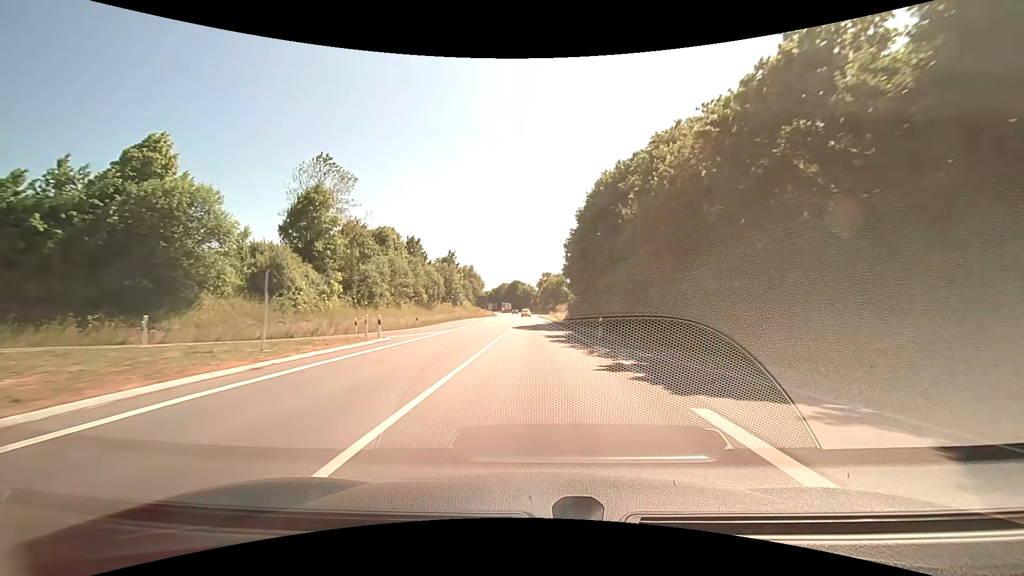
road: primary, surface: asphalt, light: Day
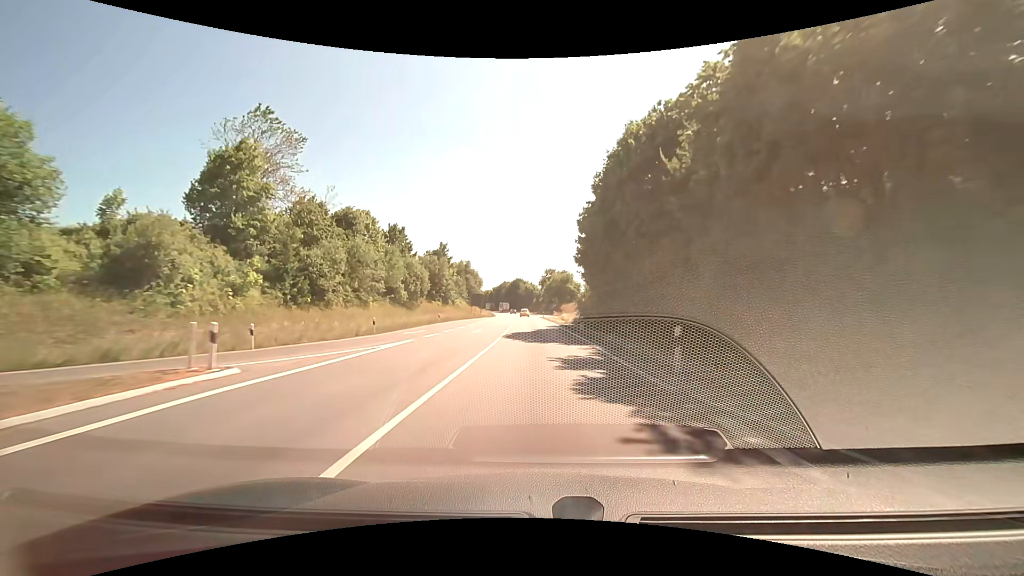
(0.0, +12.6) m; 0°
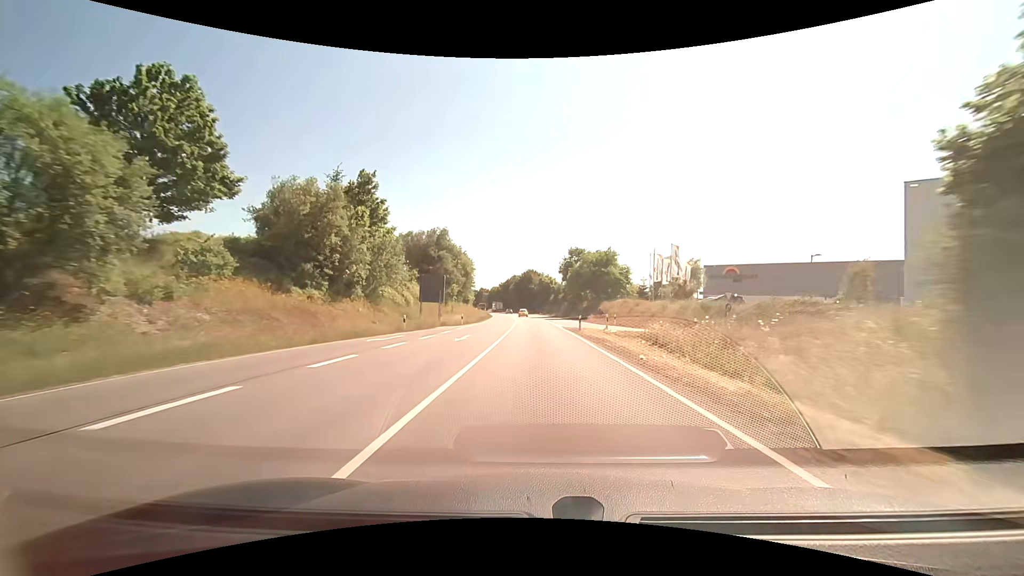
(-0.6, +50.2) m; -1°
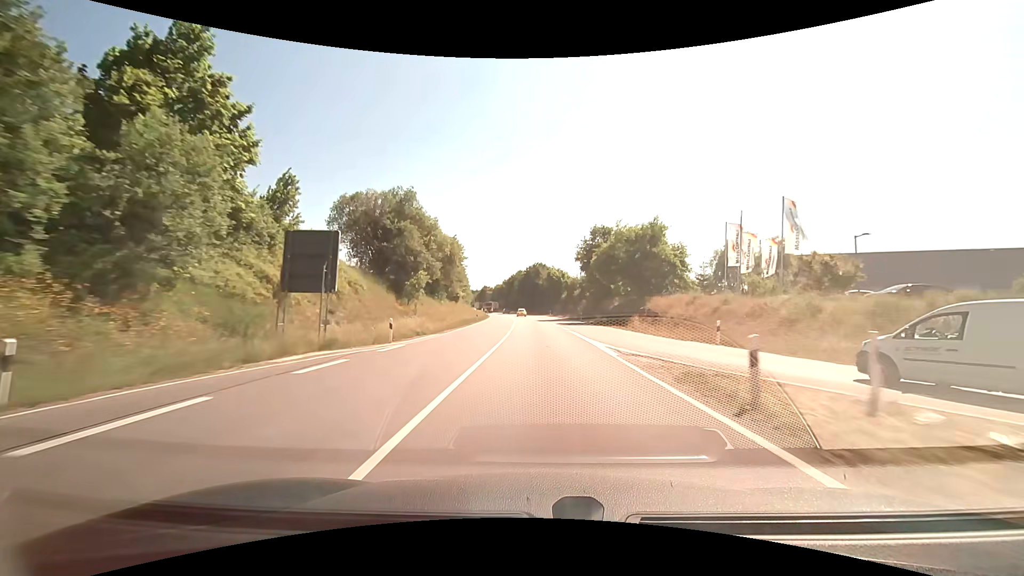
(-0.4, +25.1) m; -2°
(0, +10) (0, +20) (0, +30) (-1, +40) (-1, +50) (-1, +60) (-2, +70) (-2, +80) (-3, +90) (-3, +100) m
